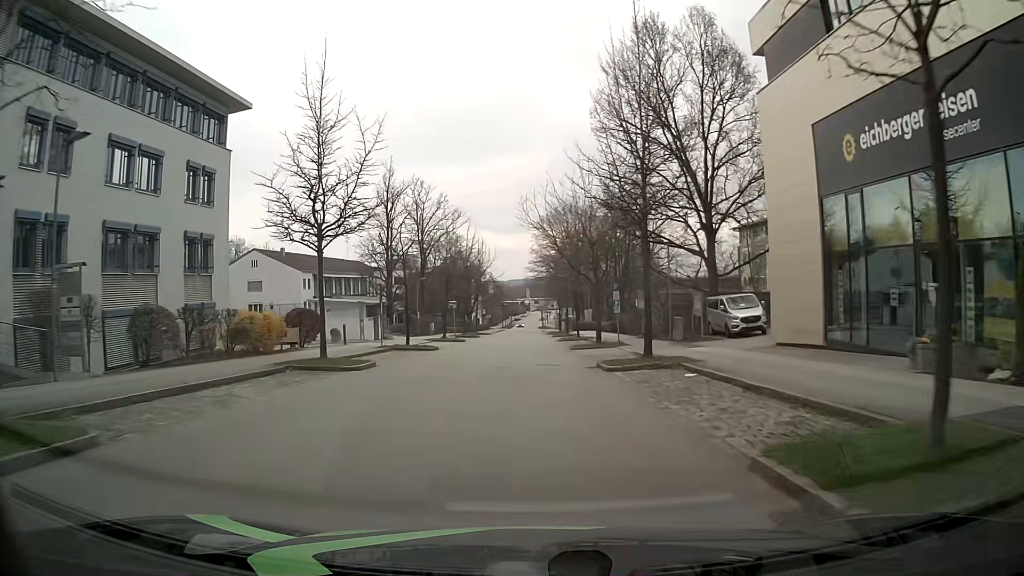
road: residential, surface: asphalt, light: Day
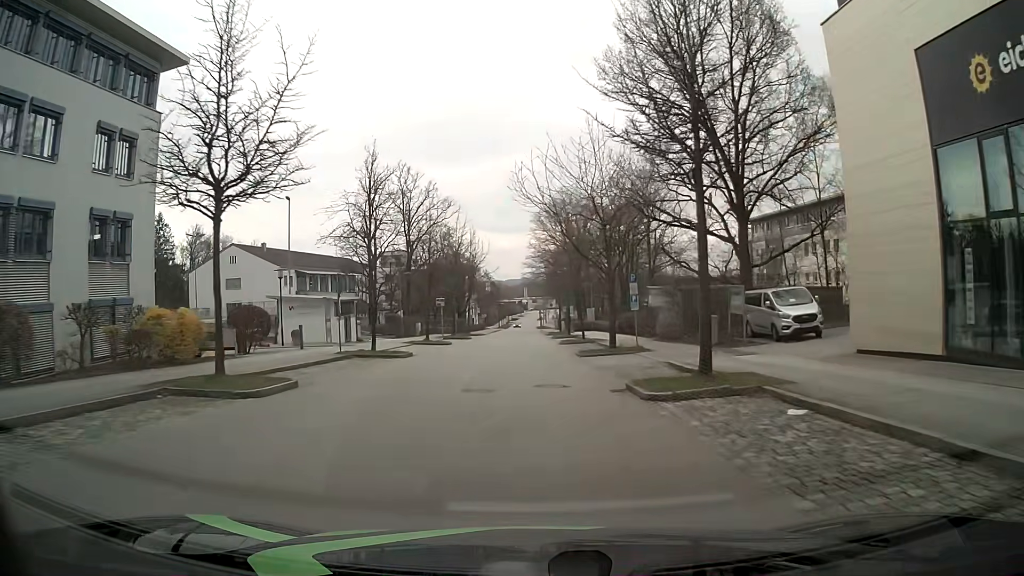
(+0.1, +6.8) m; 0°
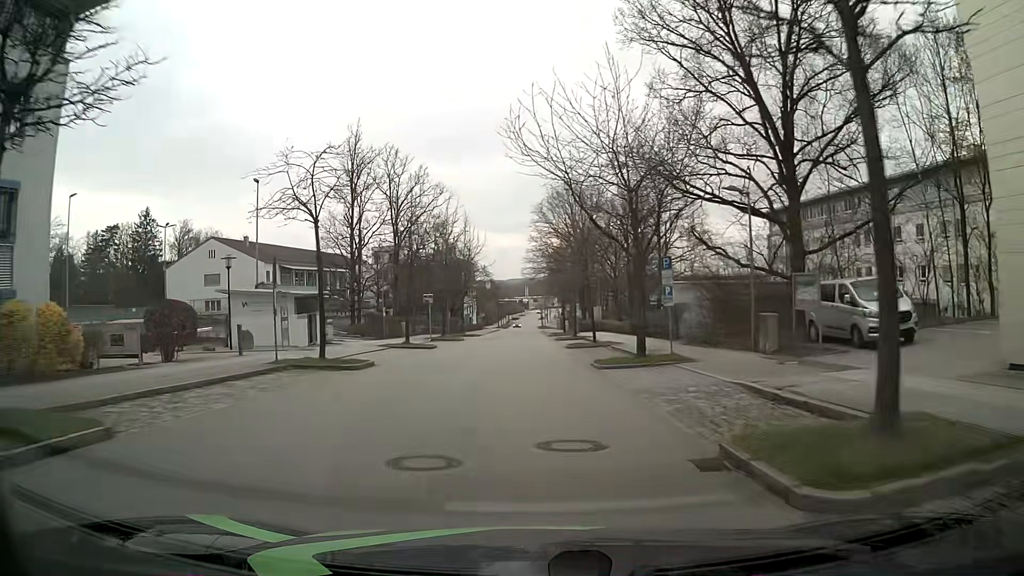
(0.0, +6.8) m; 0°
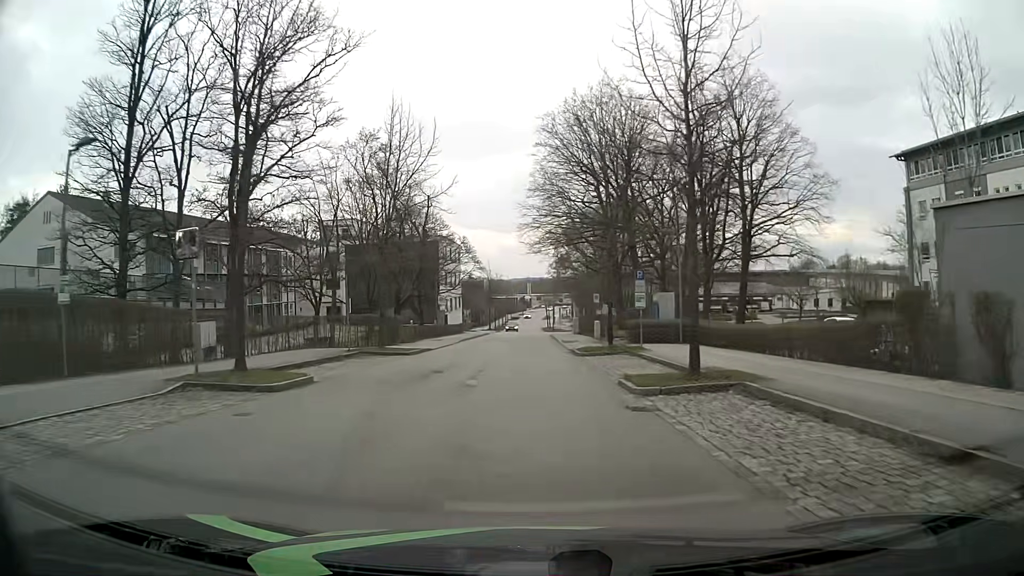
(-0.4, +34.6) m; 0°
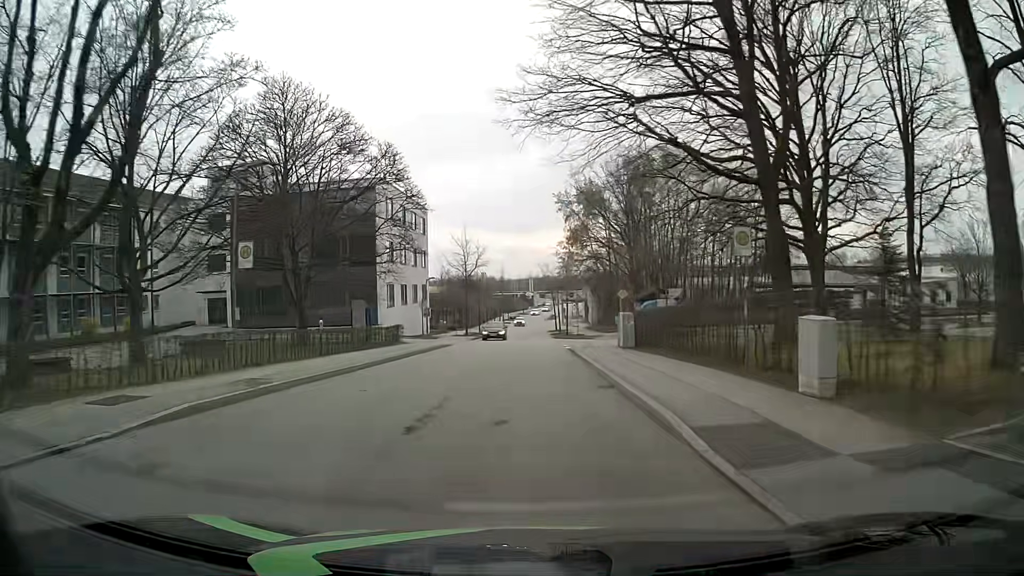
(-0.2, +36.0) m; -1°
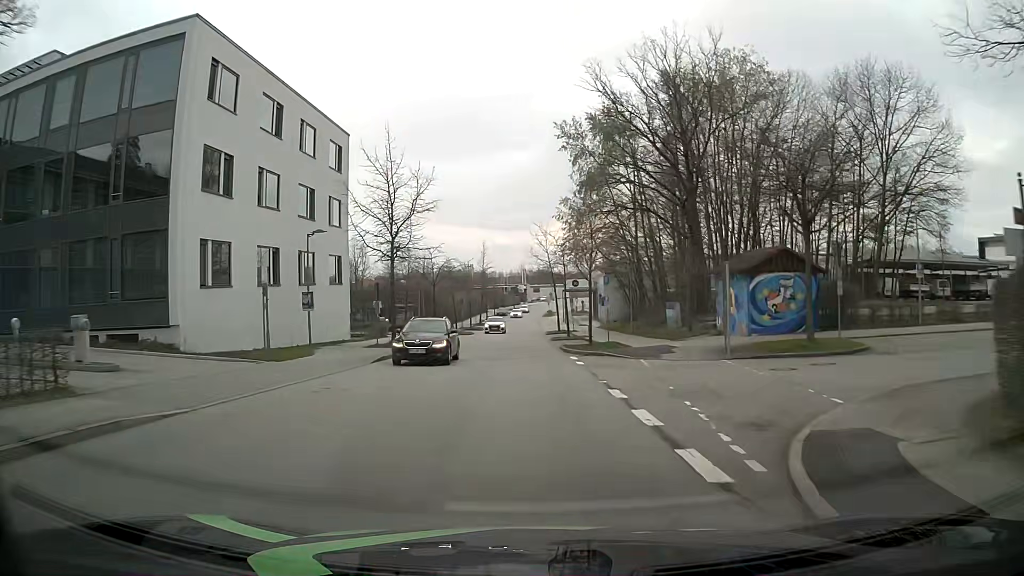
(+0.2, +30.2) m; +1°
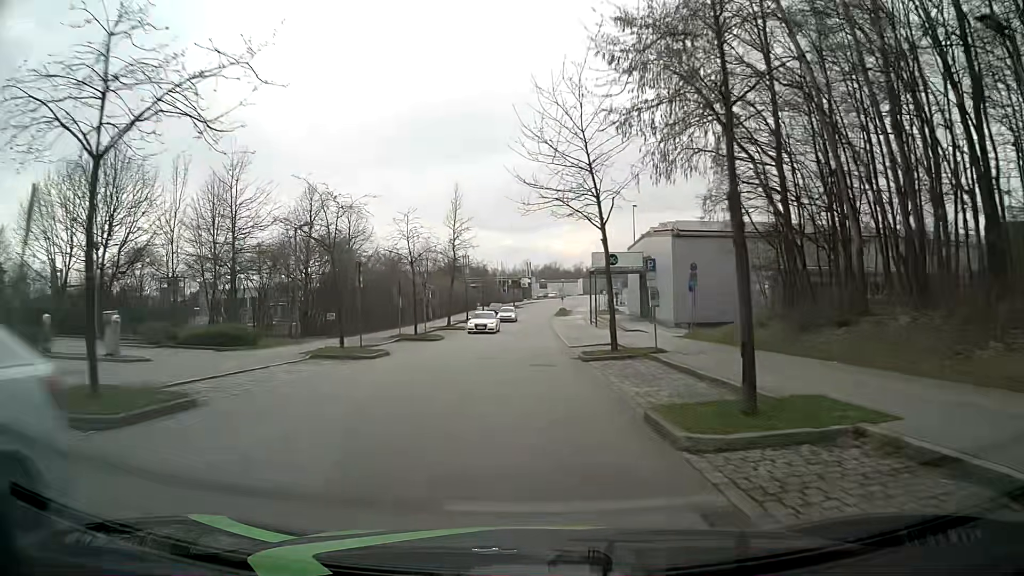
(-0.5, +37.6) m; 0°
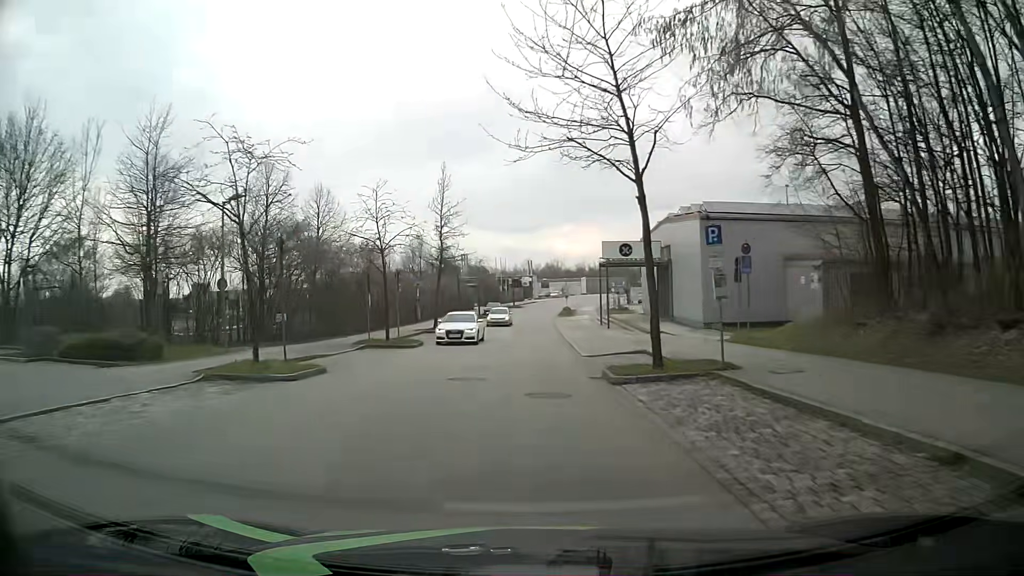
(-0.1, +7.5) m; 0°
(0, +10) (0, +20) (0, +30) (0, +40) (0, +50) (0, +60) (0, +70) (+1, +80) (+2, +90) (+3, +100) m
